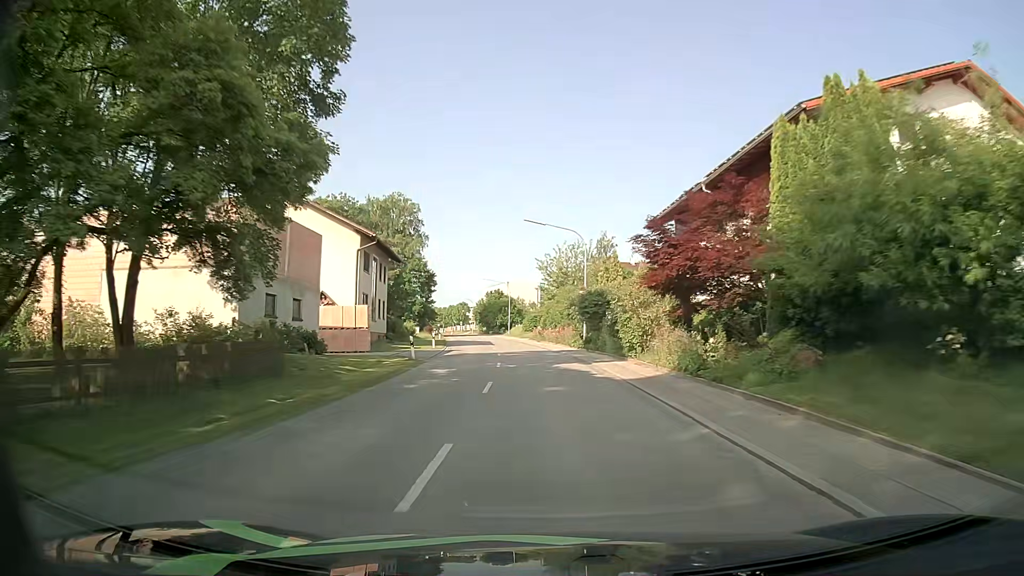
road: secondary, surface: asphalt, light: Day
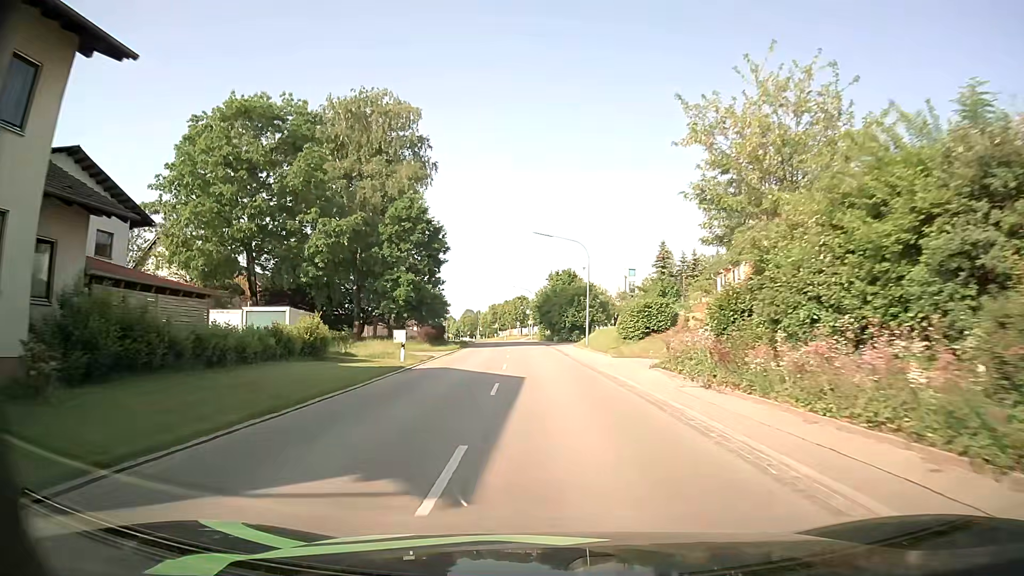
(-2.9, +45.0) m; -7°
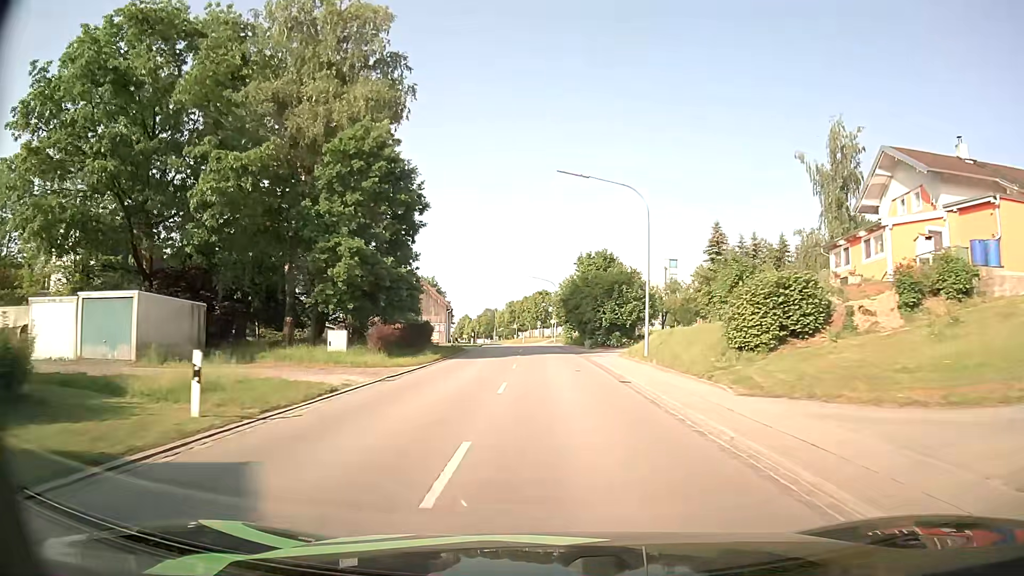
(-0.3, +17.7) m; -2°
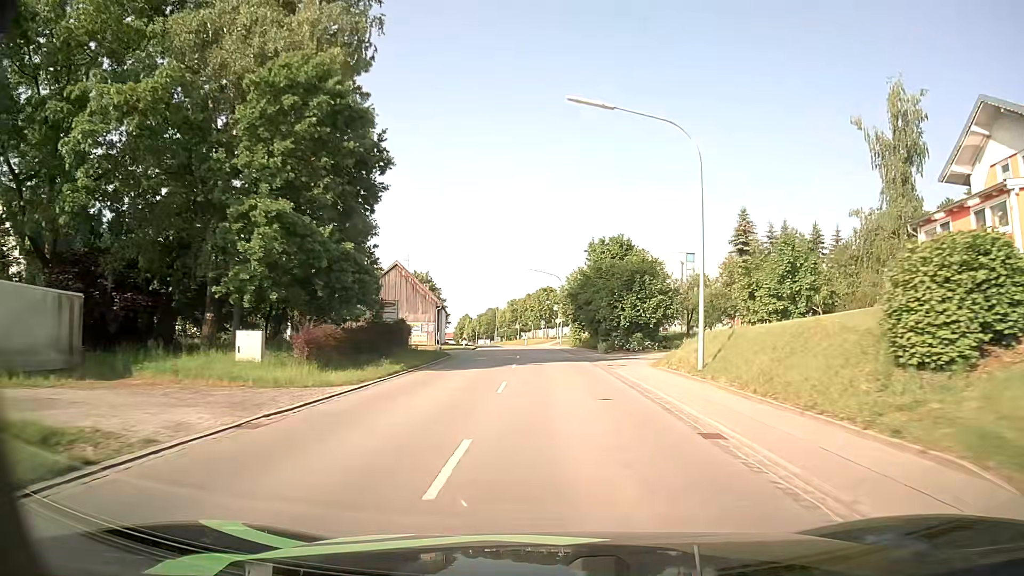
(0.0, +8.9) m; 0°
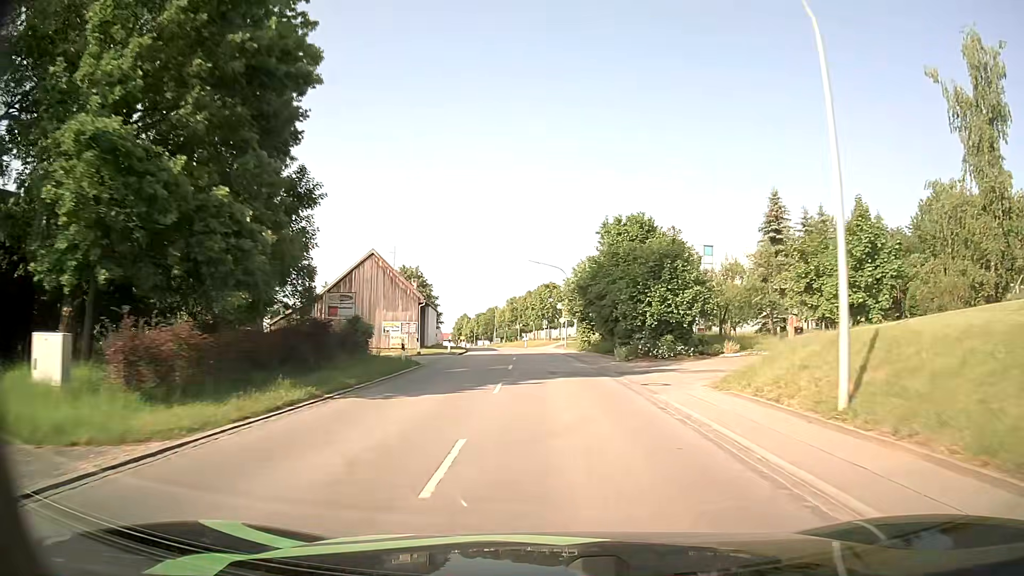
(0.0, +8.9) m; 0°
